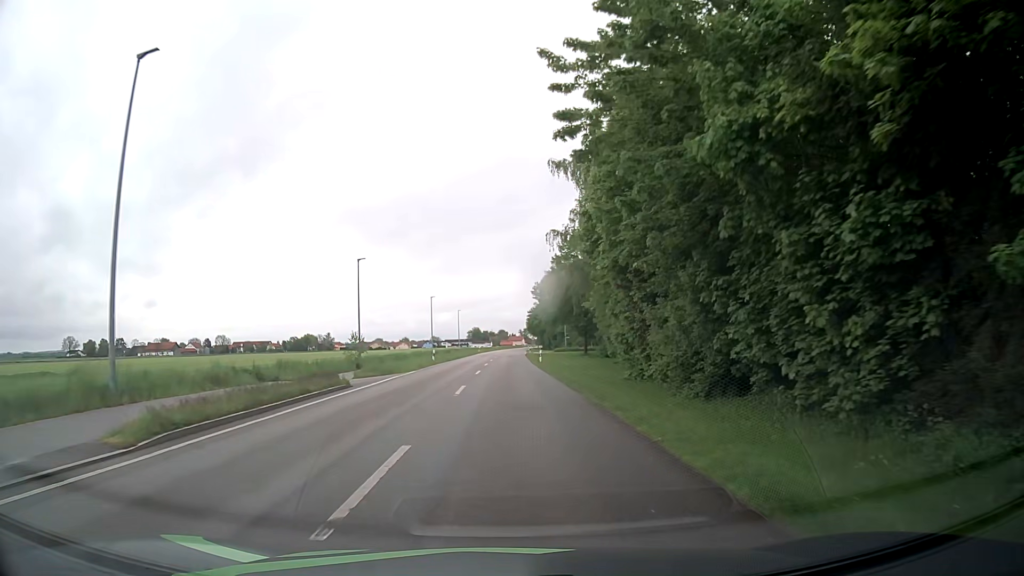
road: secondary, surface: asphalt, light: Day
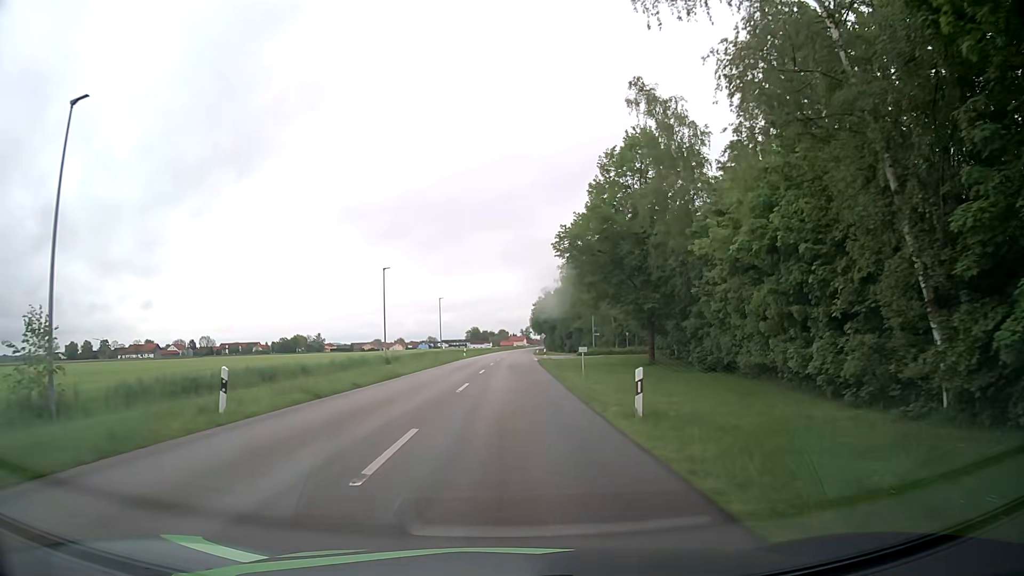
(0.0, +35.8) m; 0°
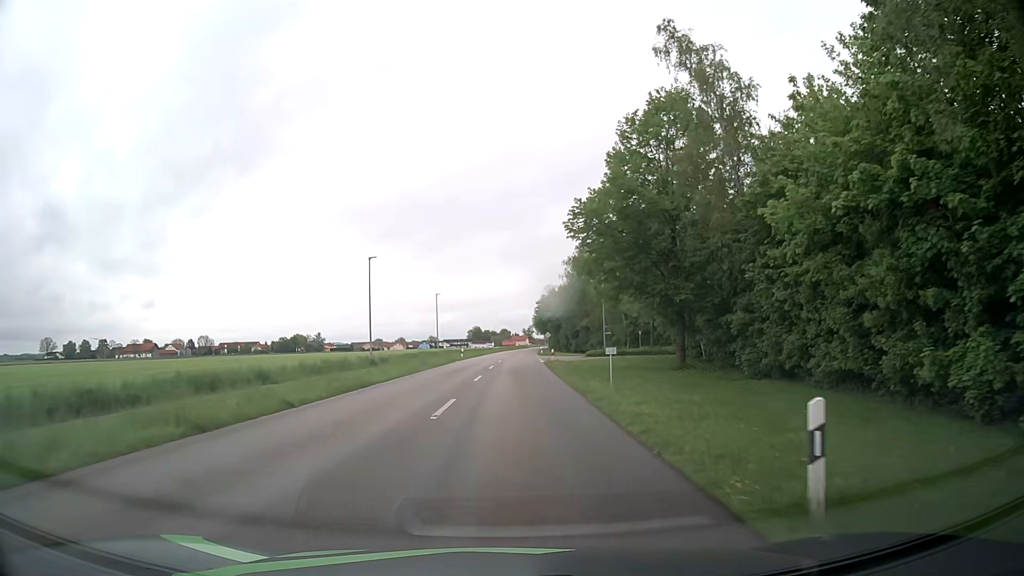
(0.0, +7.0) m; 0°
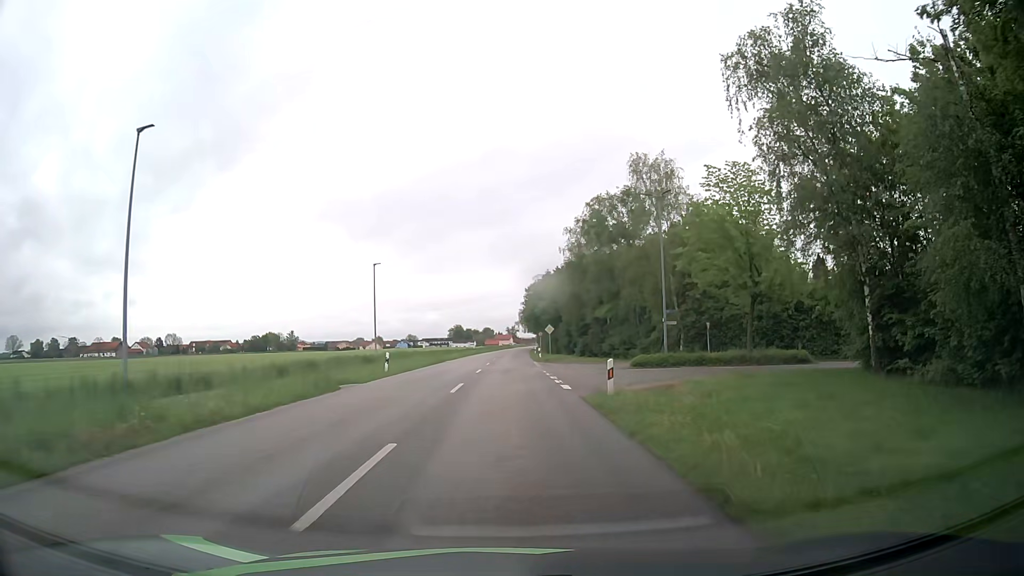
(+0.4, +31.9) m; +2°
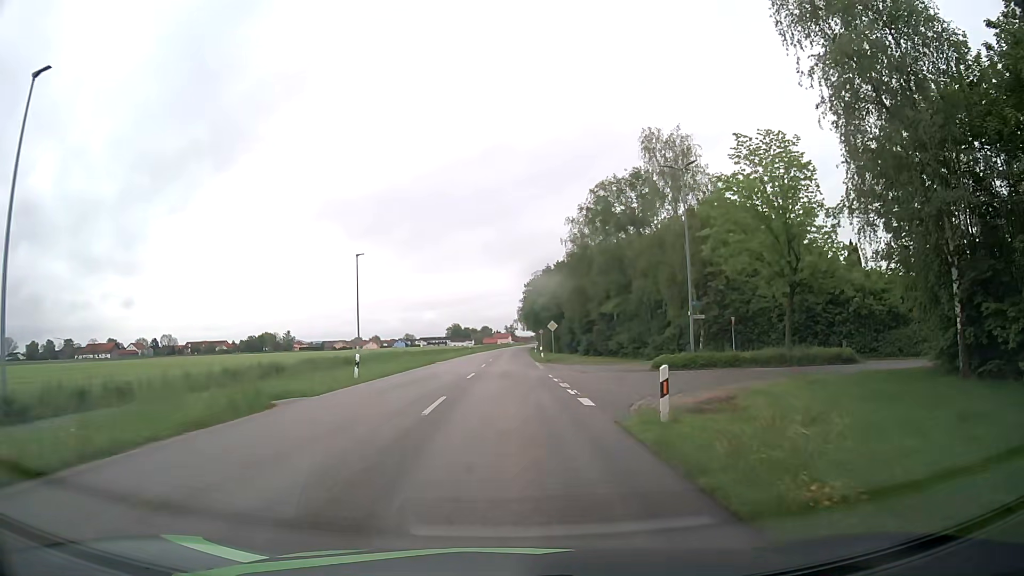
(0.0, +5.6) m; 0°
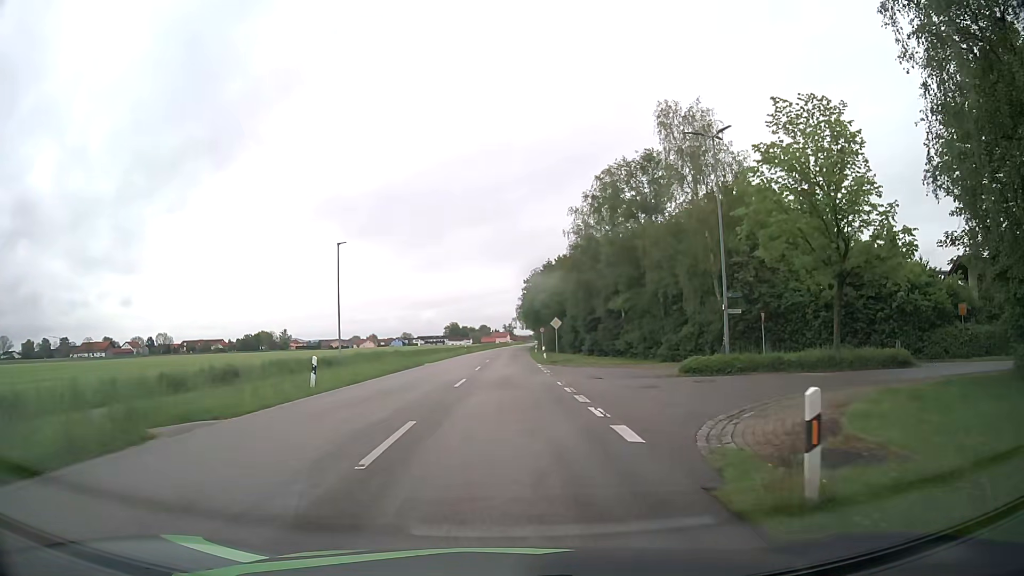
(0.0, +5.1) m; 0°
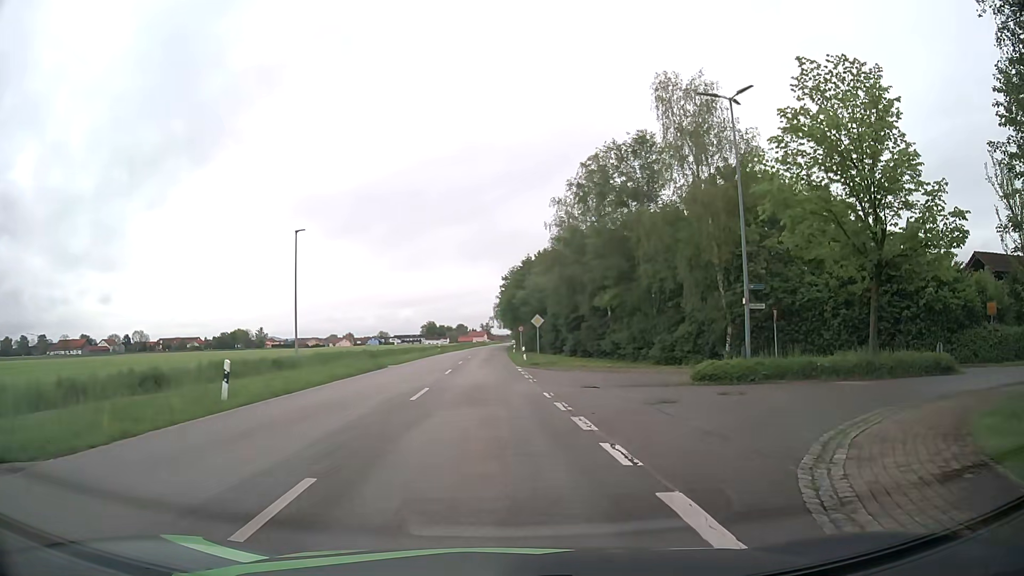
(0.0, +4.6) m; +2°
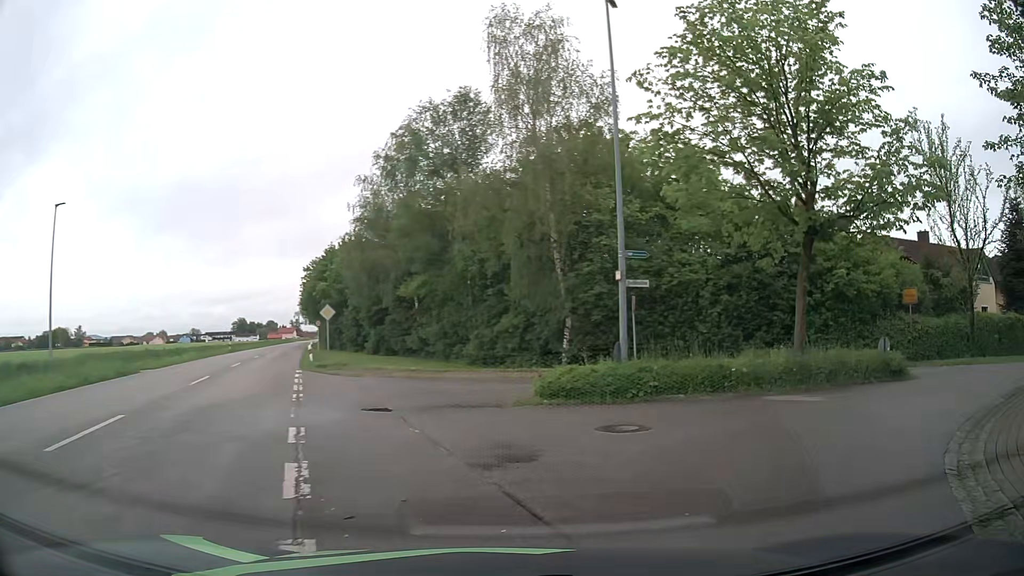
(+0.9, +7.3) m; +16°
(+3, +9) (+11, +15) (+20, +20) (+30, +22) (+39, +25) (+48, +31) (+56, +36) (+66, +38) (+76, +41) (+85, +43) m
